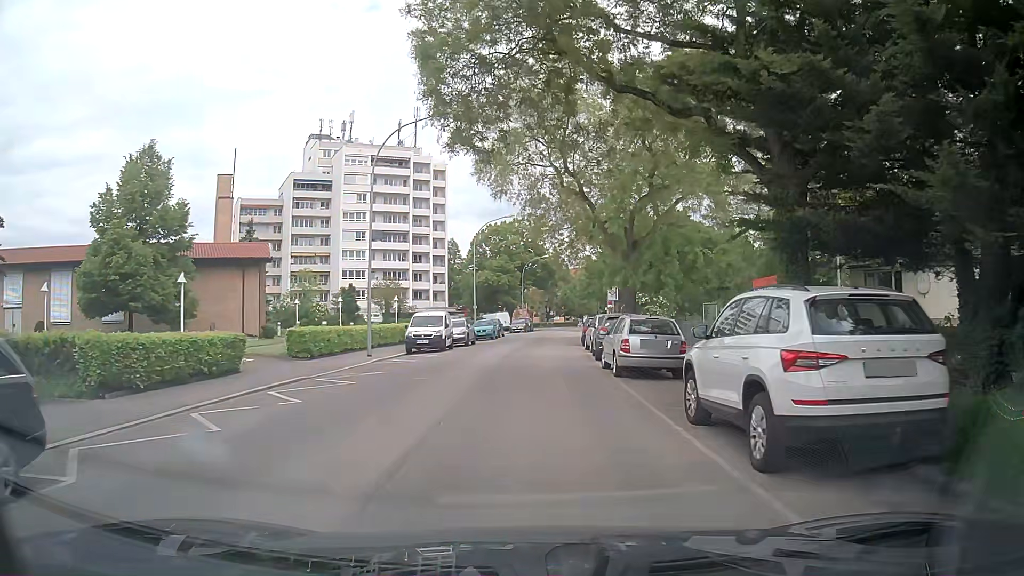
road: tertiary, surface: asphalt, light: Day
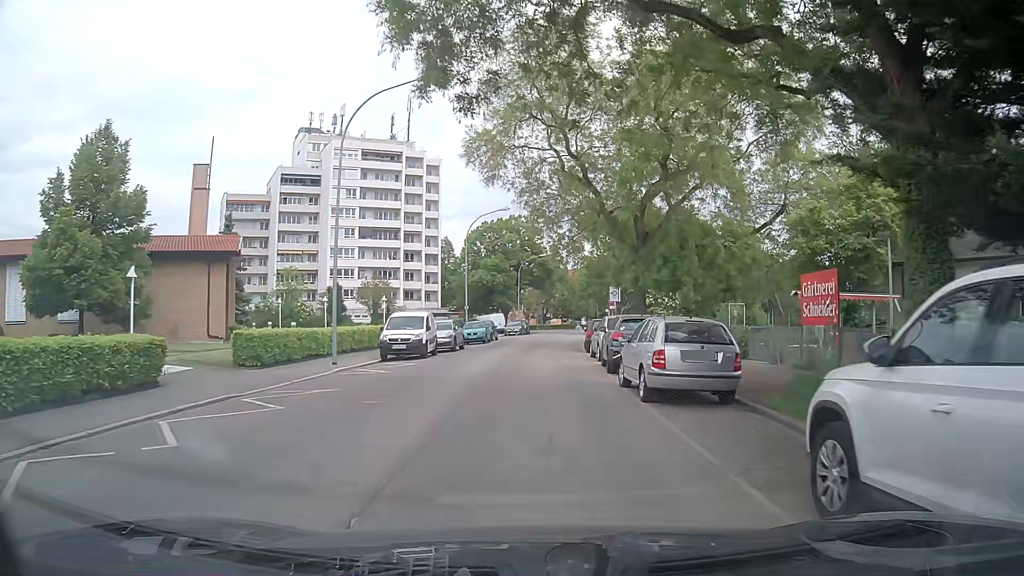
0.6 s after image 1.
(0.0, +4.4) m; 0°
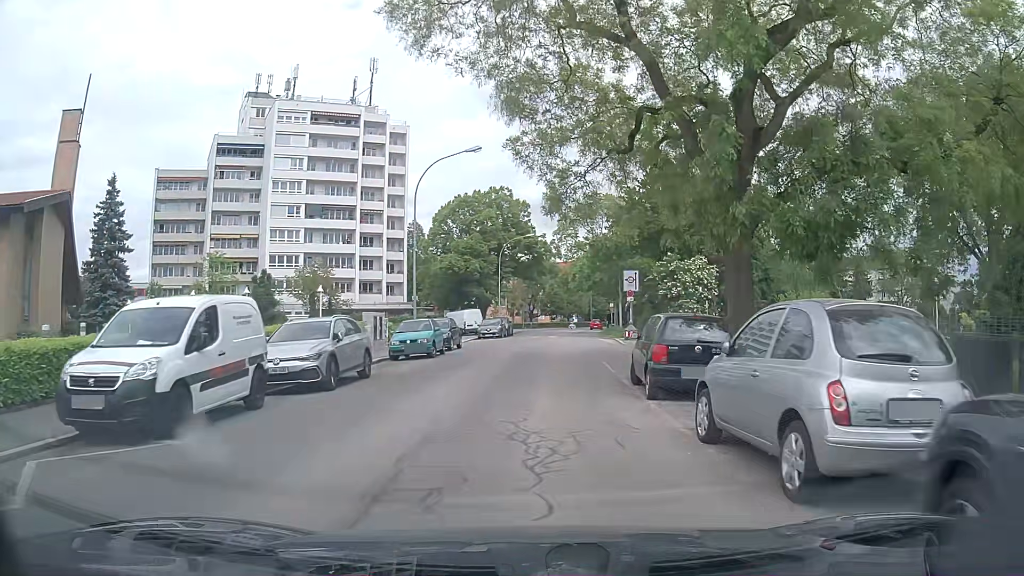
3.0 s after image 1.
(+0.3, +17.6) m; +2°
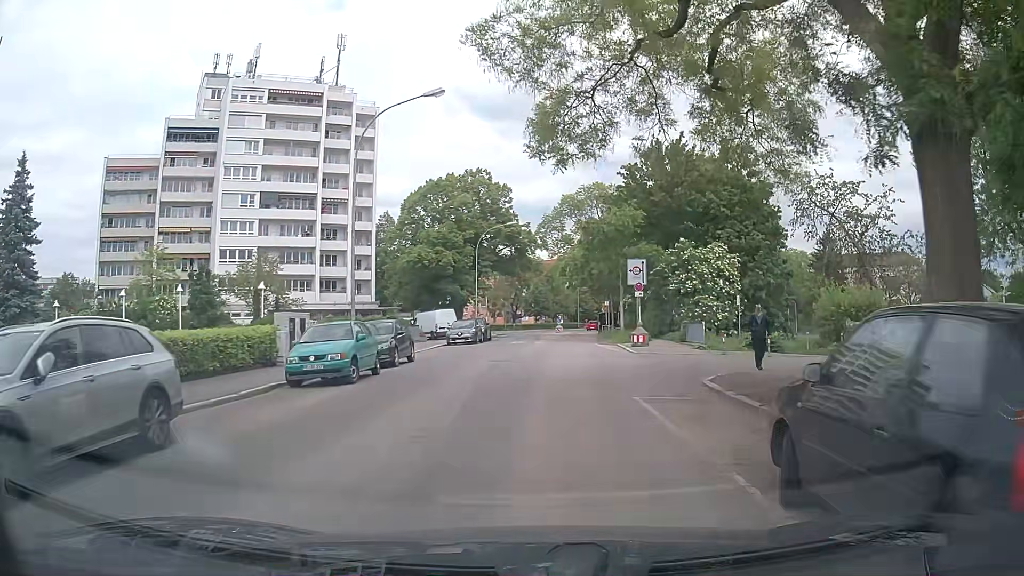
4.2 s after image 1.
(0.0, +9.0) m; 0°
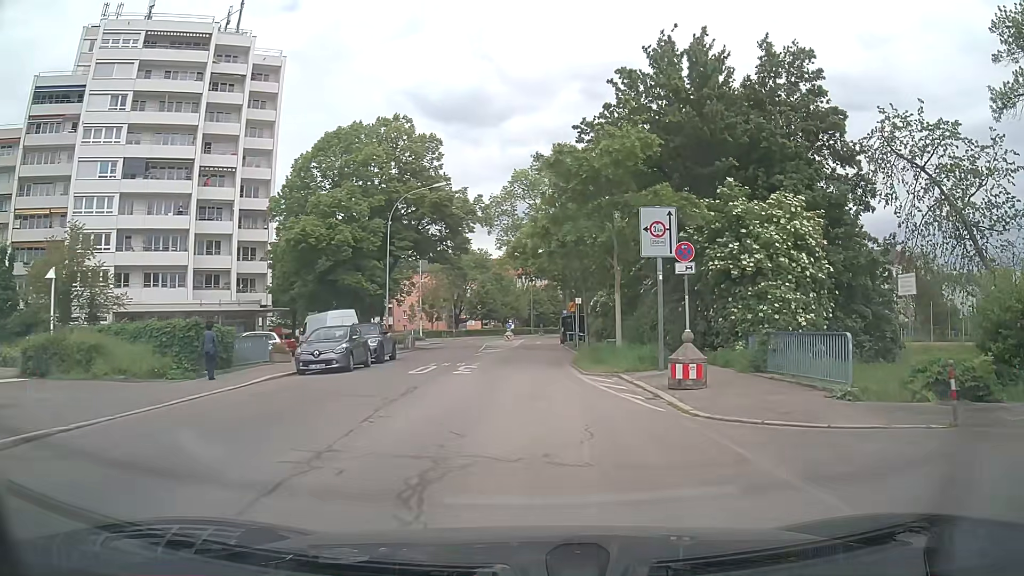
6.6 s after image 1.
(+1.1, +17.9) m; +6°
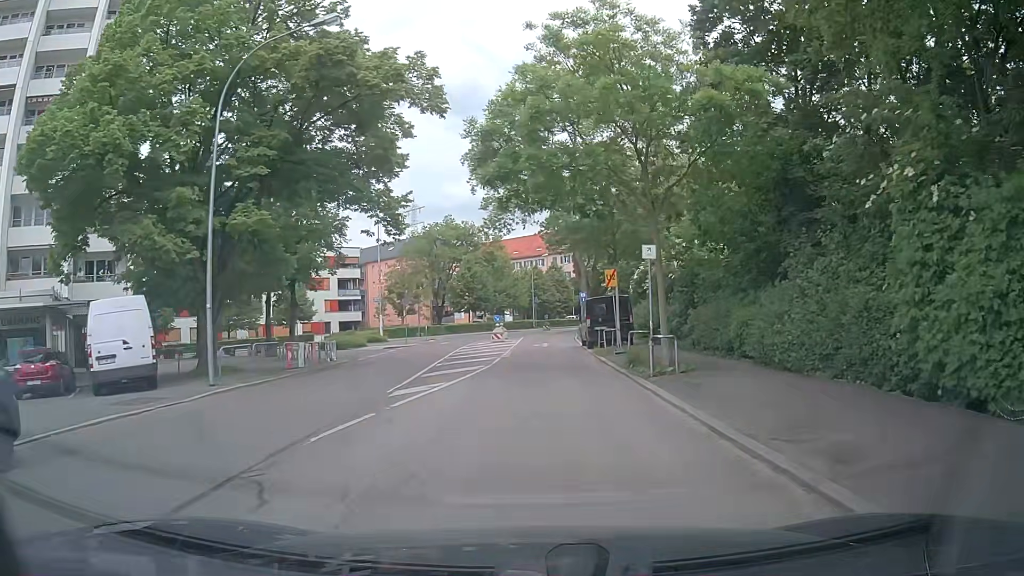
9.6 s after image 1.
(-0.3, +22.5) m; -1°
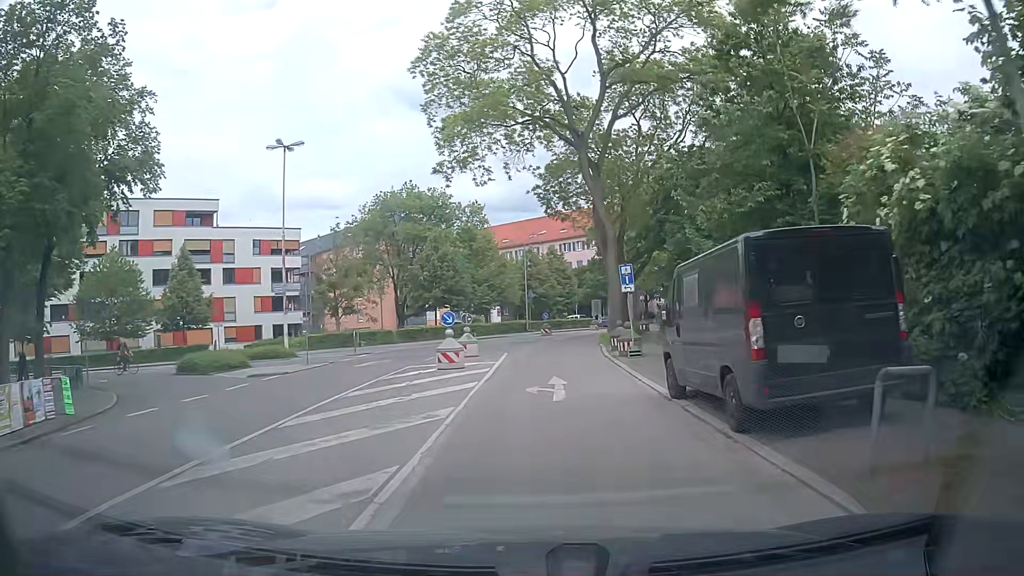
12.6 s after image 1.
(+0.3, +22.3) m; +1°
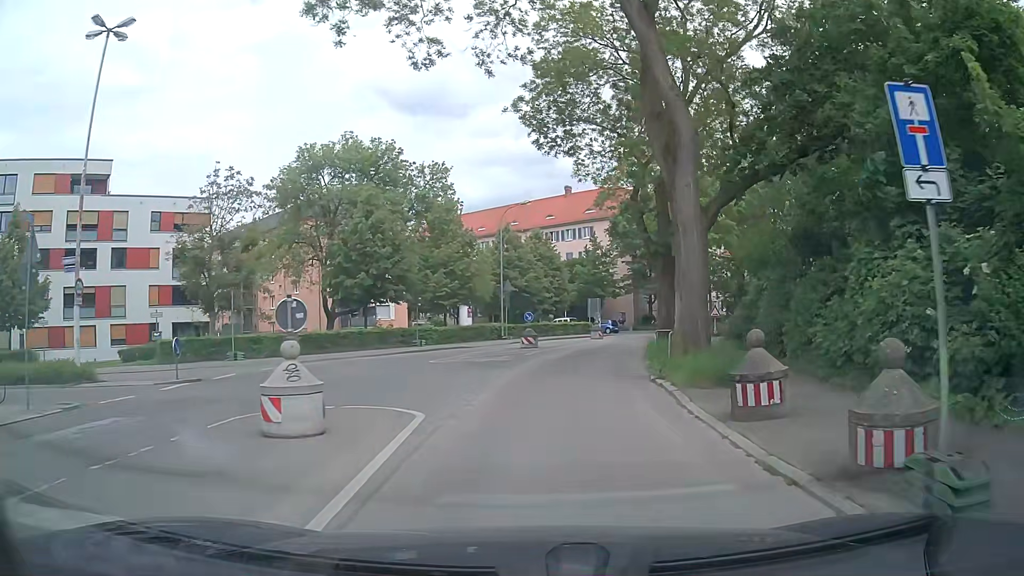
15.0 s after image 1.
(+0.2, +17.8) m; +2°
(0, +10) (+1, +20) (+3, +30) (+6, +39) (+10, +49) (+15, +57) (+21, +65) (+27, +73) (+33, +81) (+40, +88) m
